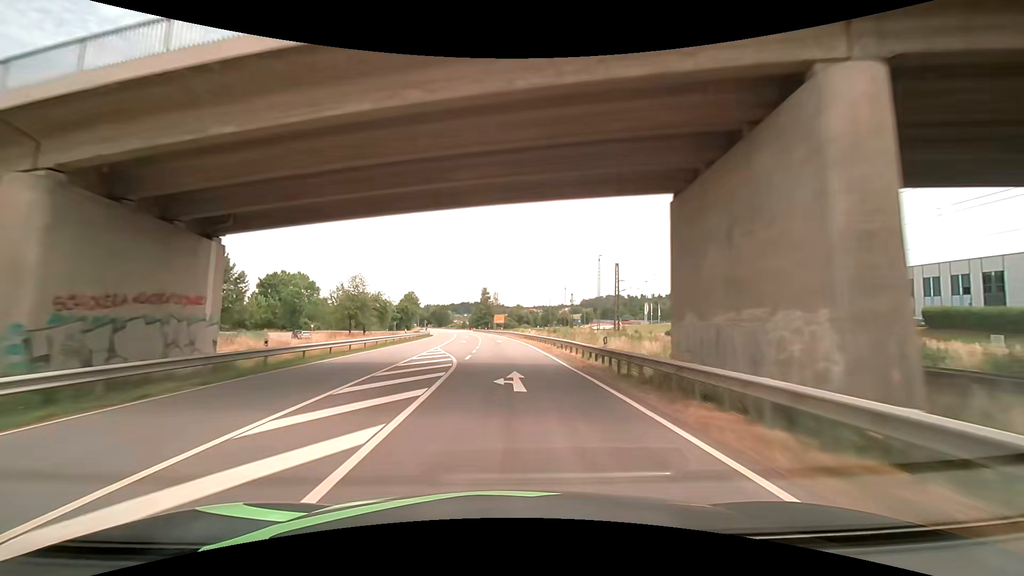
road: primary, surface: asphalt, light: Day
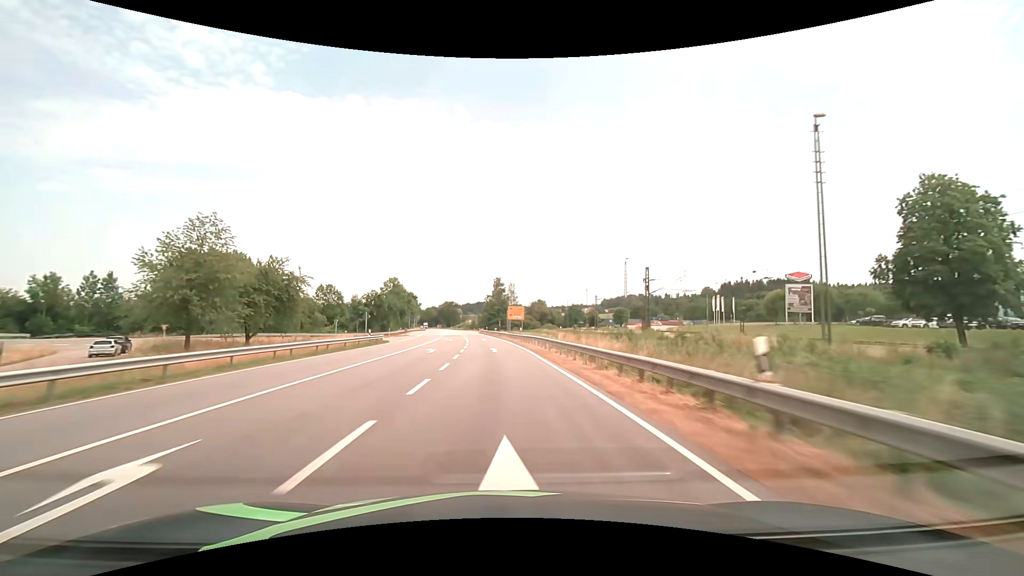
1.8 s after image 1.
(-0.7, +47.6) m; -2°
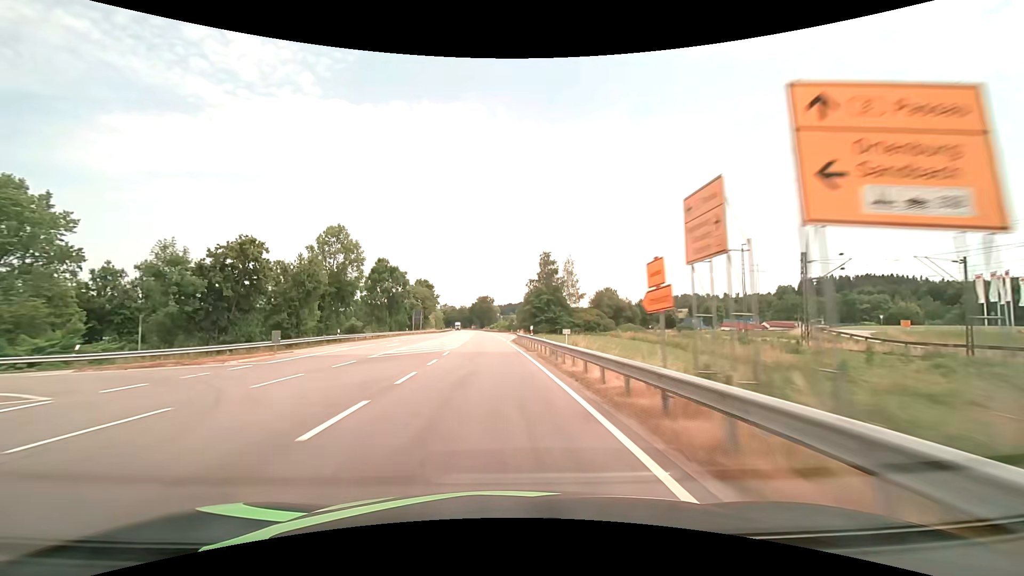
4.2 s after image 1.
(-2.7, +63.3) m; -5°
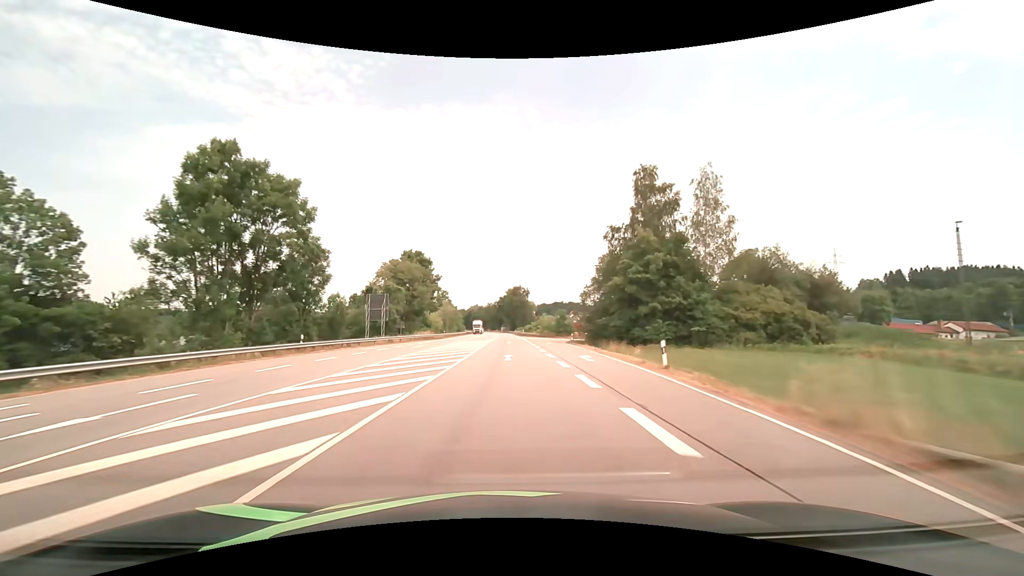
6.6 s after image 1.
(-2.7, +63.2) m; -4°
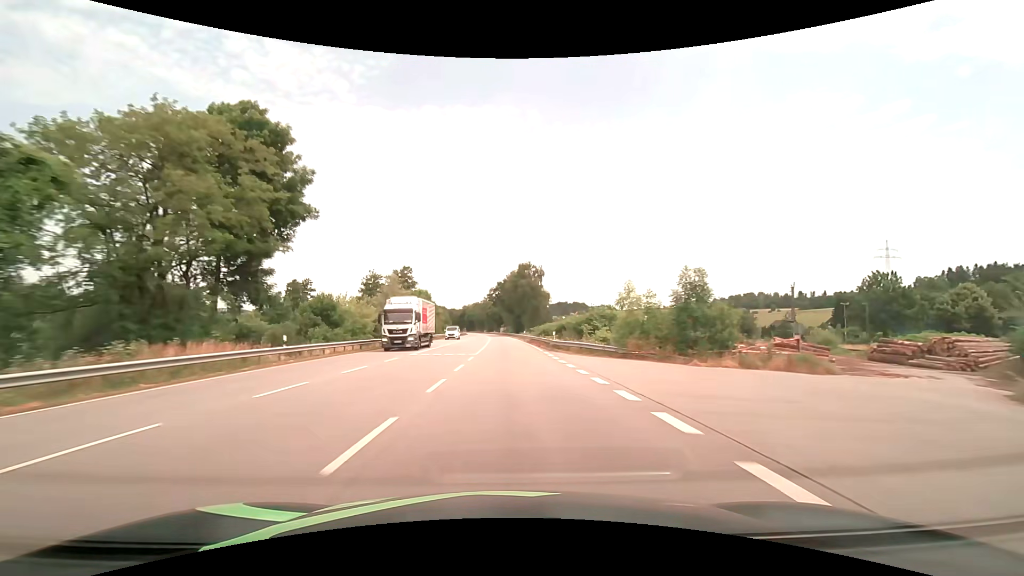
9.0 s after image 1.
(-0.1, +63.3) m; 0°
